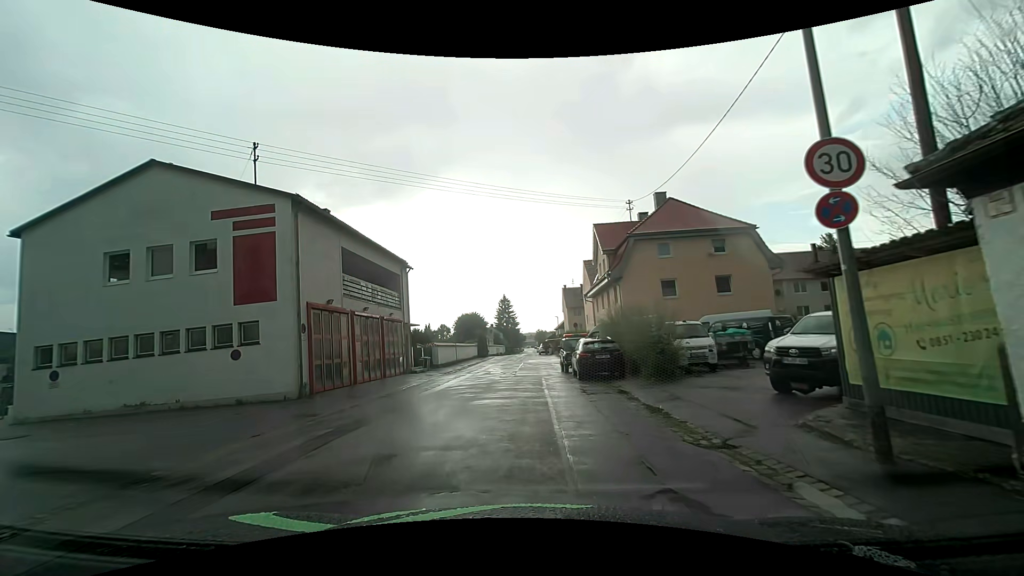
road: residential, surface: asphalt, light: Day
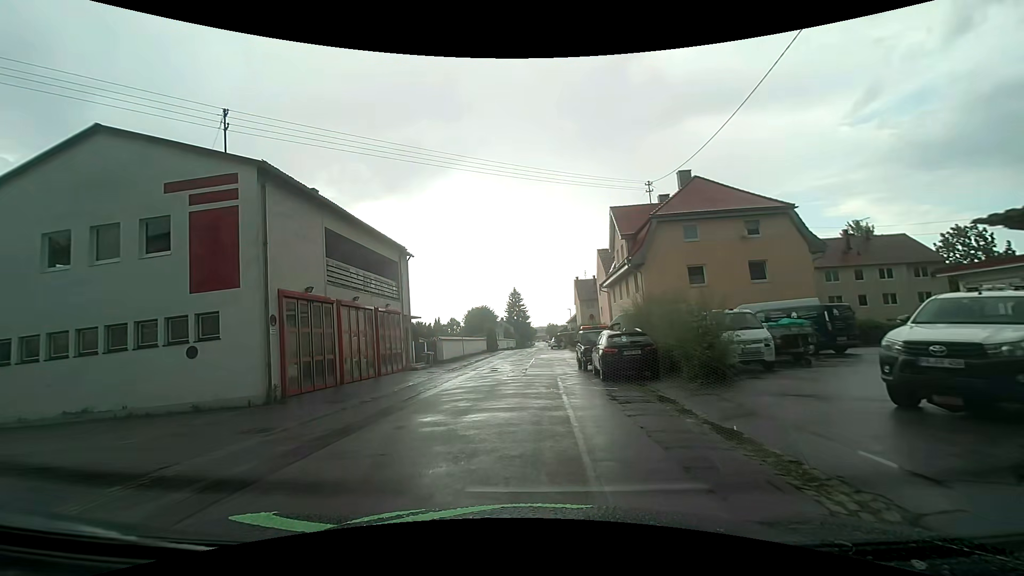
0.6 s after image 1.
(0.0, +3.2) m; -1°
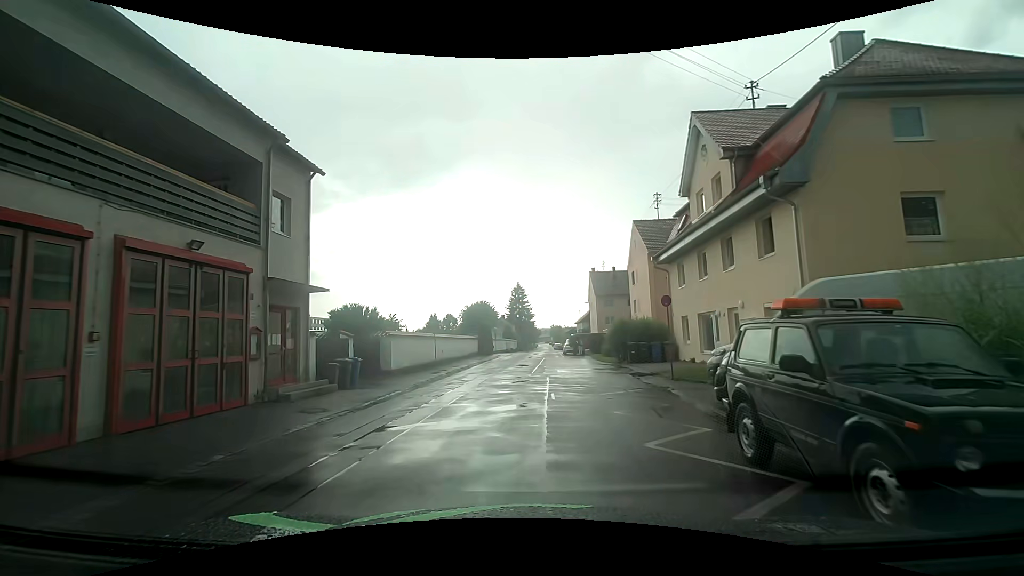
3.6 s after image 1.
(-0.5, +16.8) m; 0°
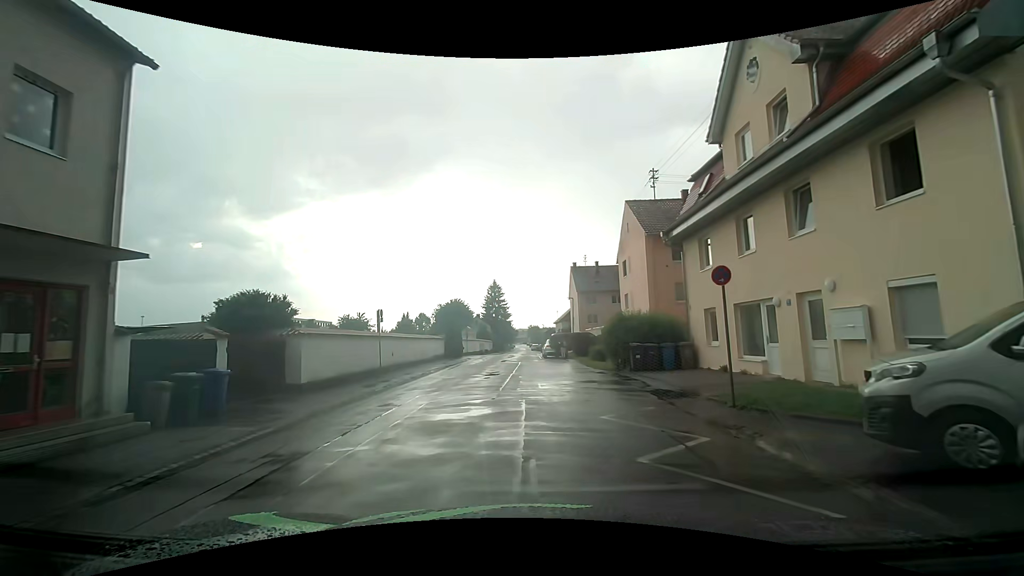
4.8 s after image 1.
(+0.2, +7.0) m; +3°
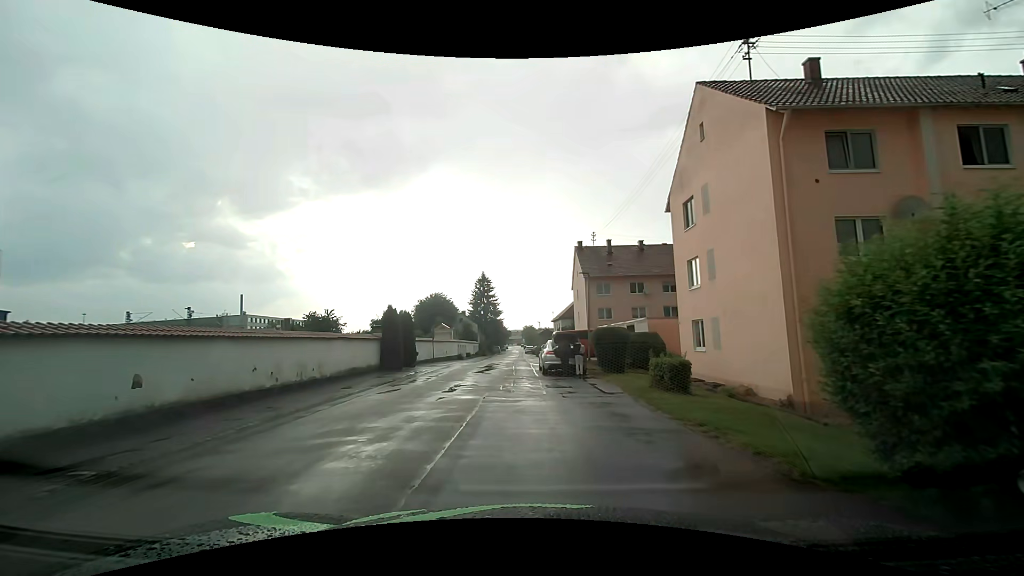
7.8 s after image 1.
(+0.1, +17.9) m; 0°
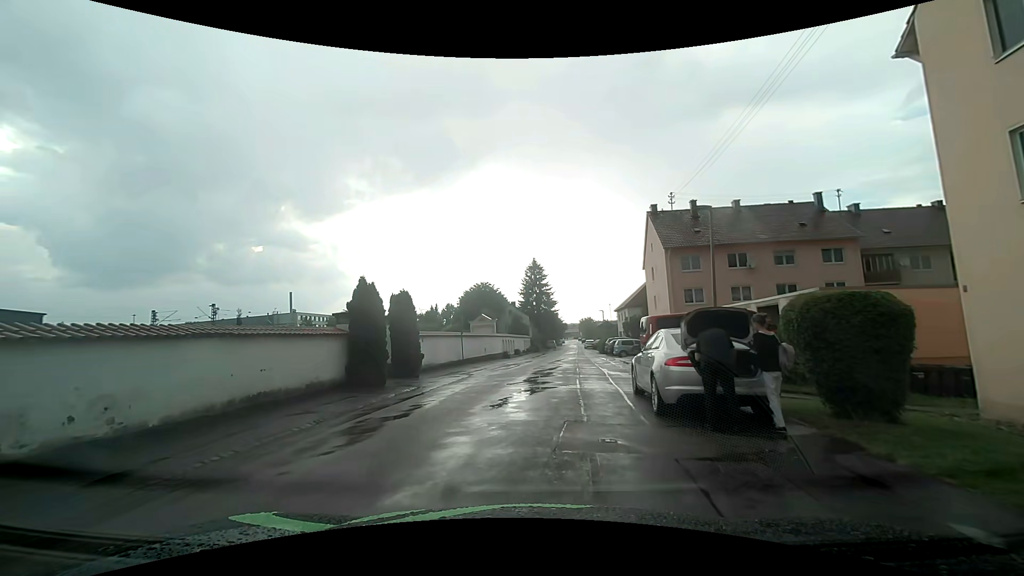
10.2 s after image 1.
(-0.4, +12.5) m; -6°
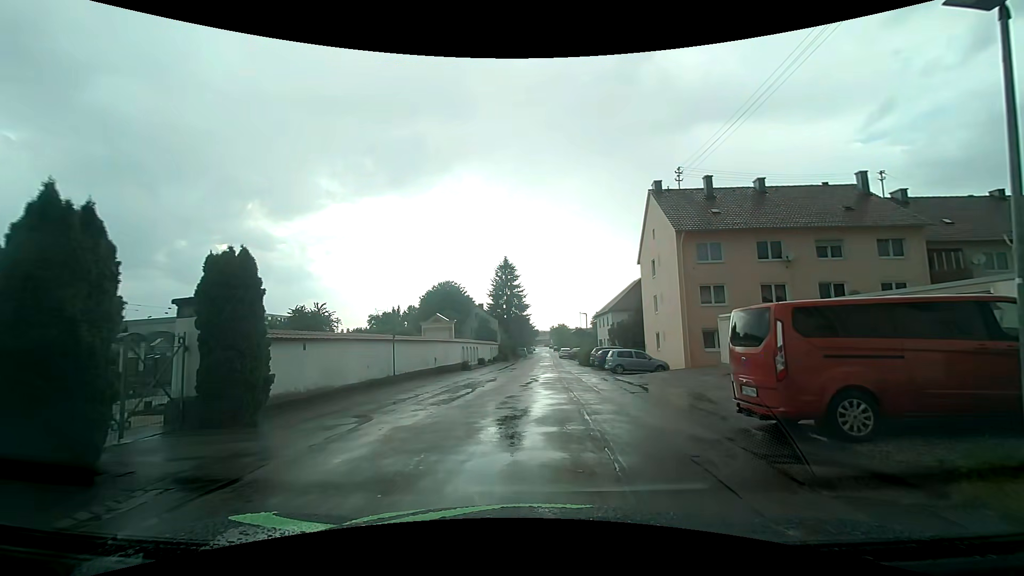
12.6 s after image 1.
(-0.1, +10.5) m; +1°
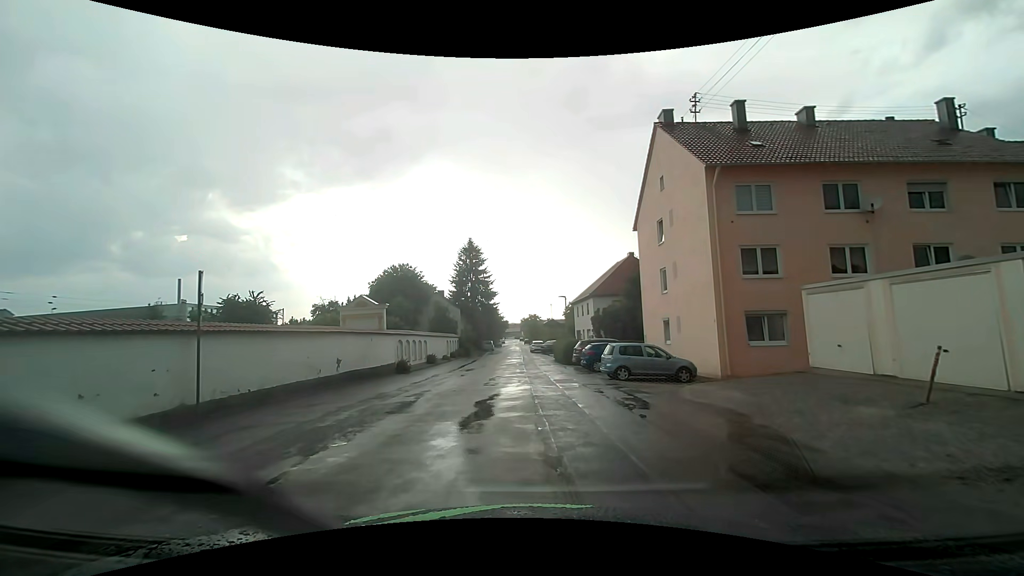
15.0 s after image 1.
(+0.8, +11.1) m; +5°
(0, +10) (0, +20) (0, +30) (0, +40) (0, +50) (-1, +60) (-2, +70) (-1, +80) (-1, +90) (-1, +100) m
